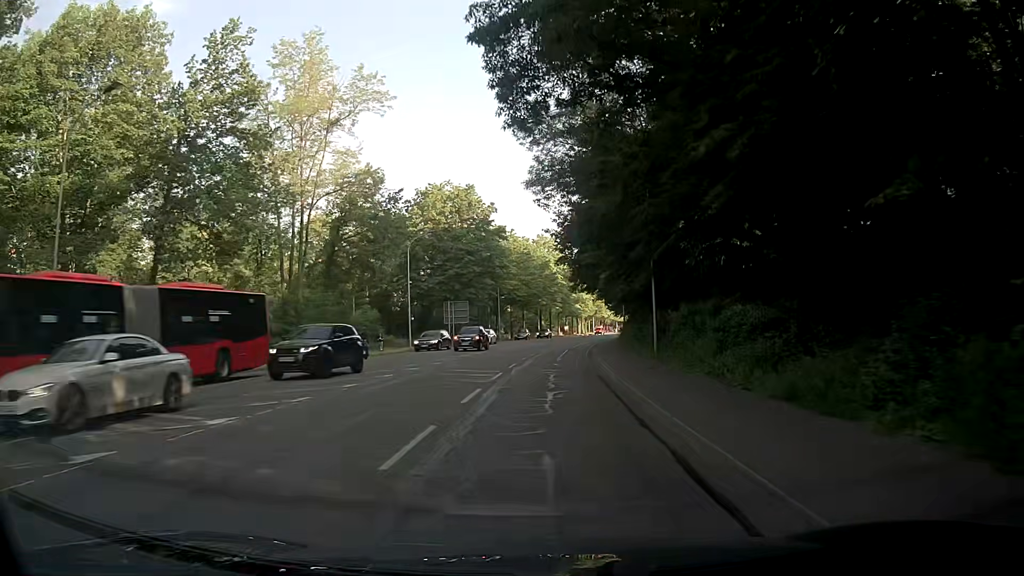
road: secondary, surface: asphalt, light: Day
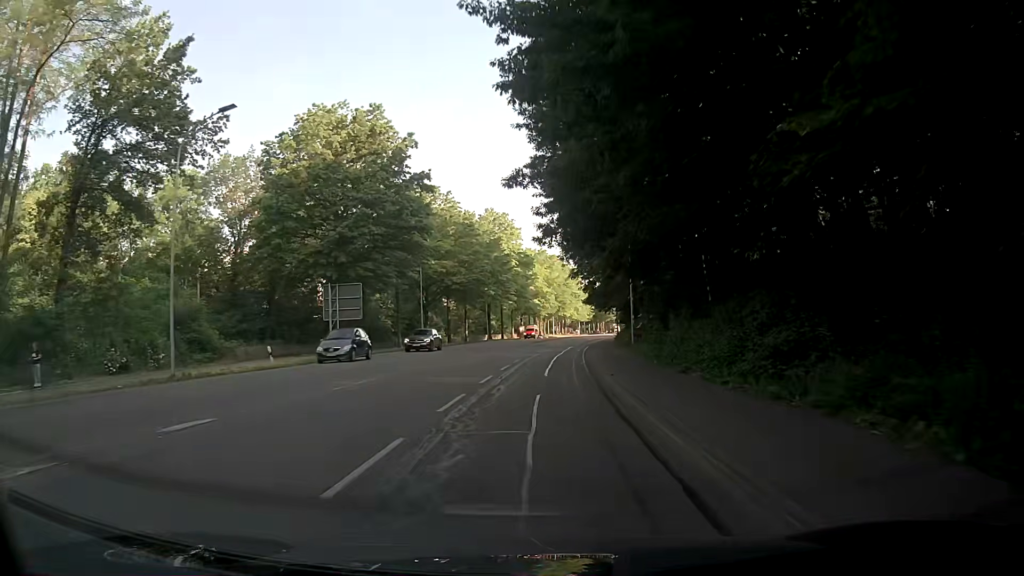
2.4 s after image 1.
(+1.1, +31.1) m; +4°
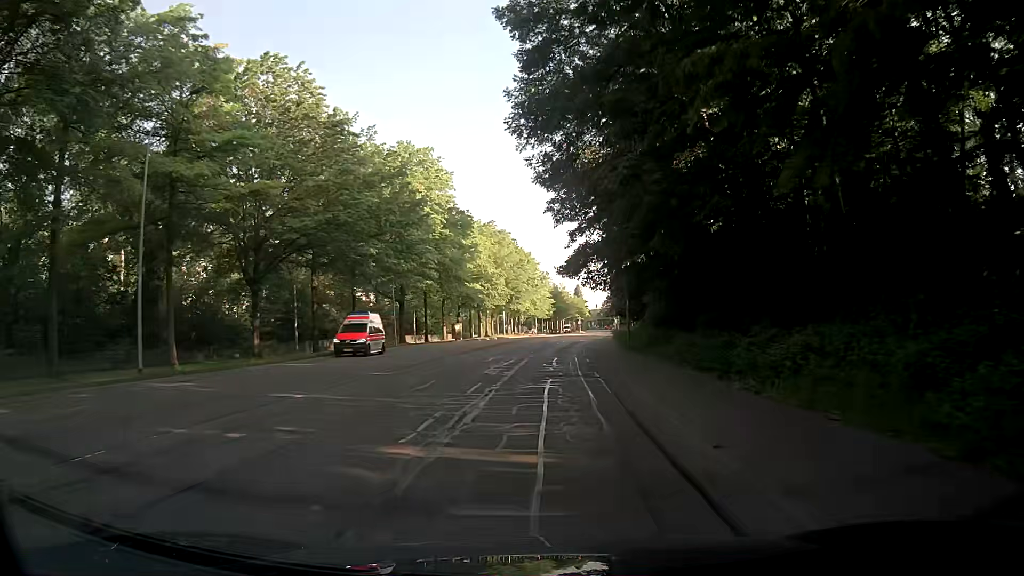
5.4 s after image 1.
(+1.4, +39.2) m; +4°
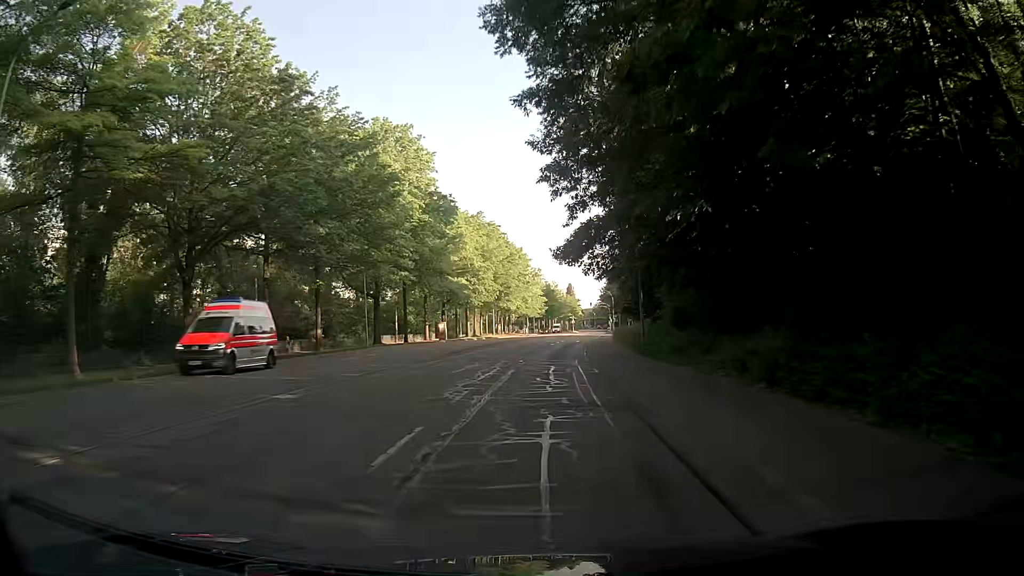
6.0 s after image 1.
(+0.1, +7.8) m; +1°
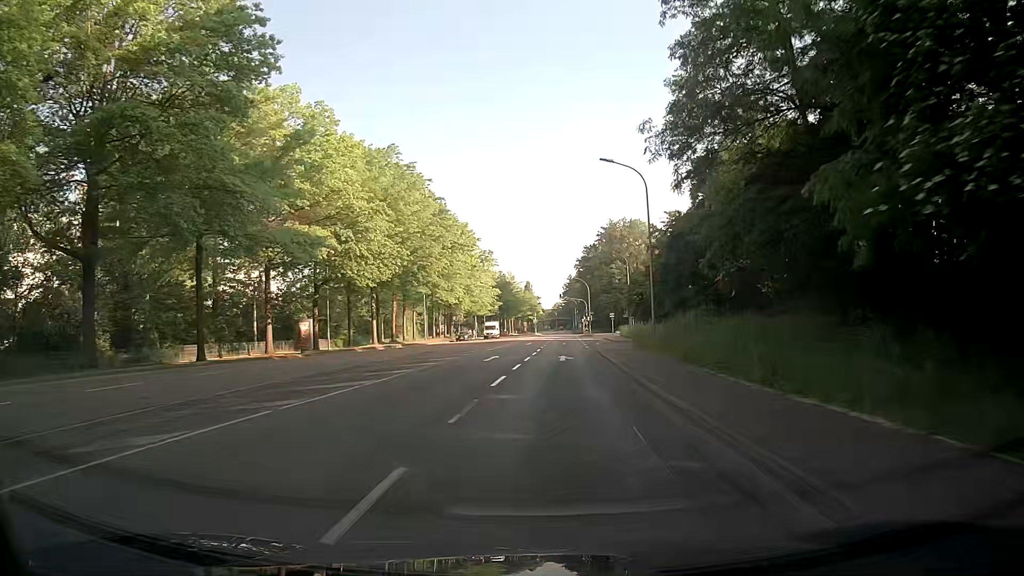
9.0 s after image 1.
(+0.9, +38.9) m; +3°
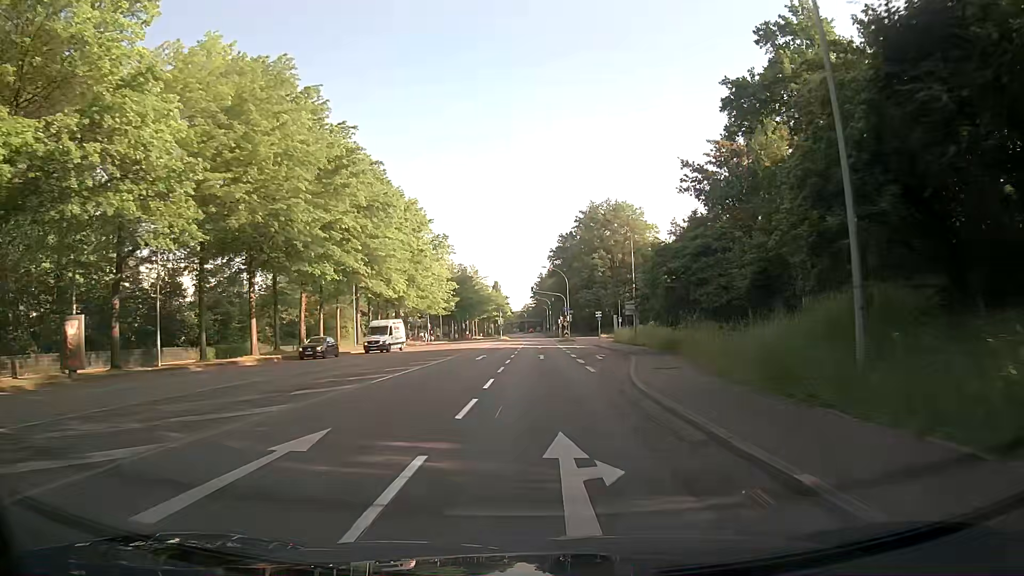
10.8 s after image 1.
(+0.5, +23.4) m; +2°
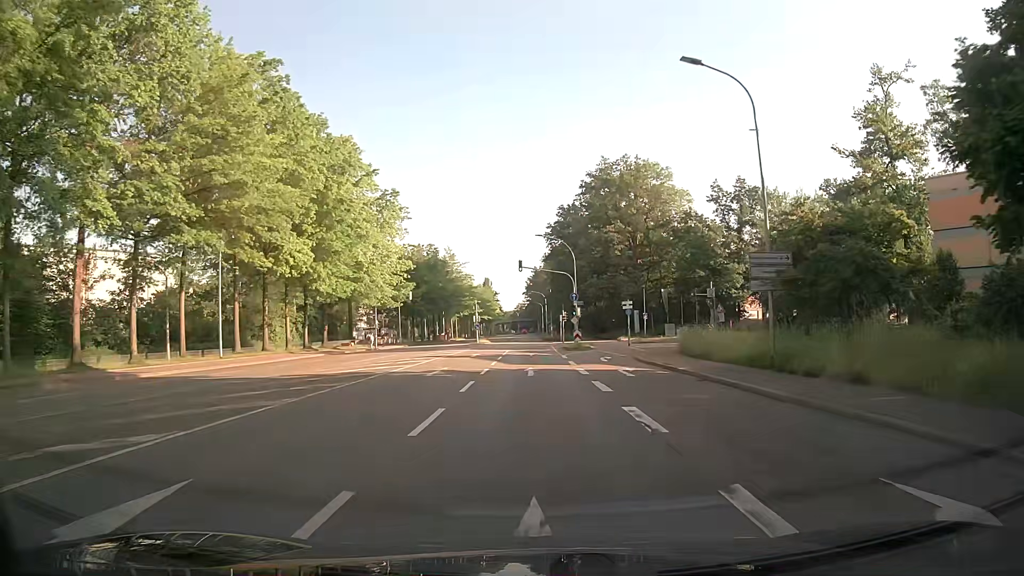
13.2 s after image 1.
(+0.6, +31.2) m; +1°
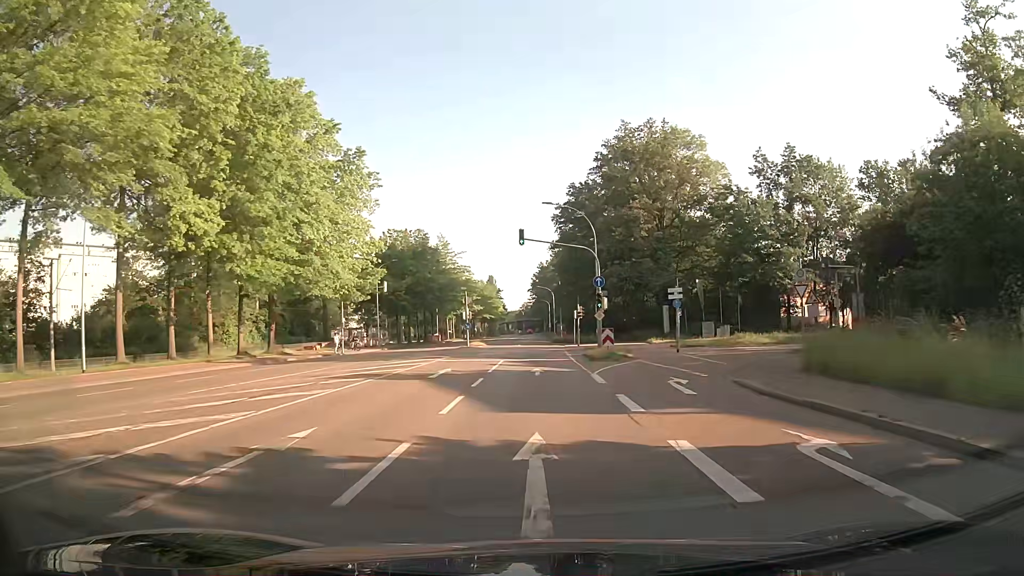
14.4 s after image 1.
(0.0, +15.6) m; 0°
(0, +10) (0, +20) (0, +30) (0, +40) (0, +50) (0, +60) (0, +70) (0, +80) (0, +90) (-1, +100) m
